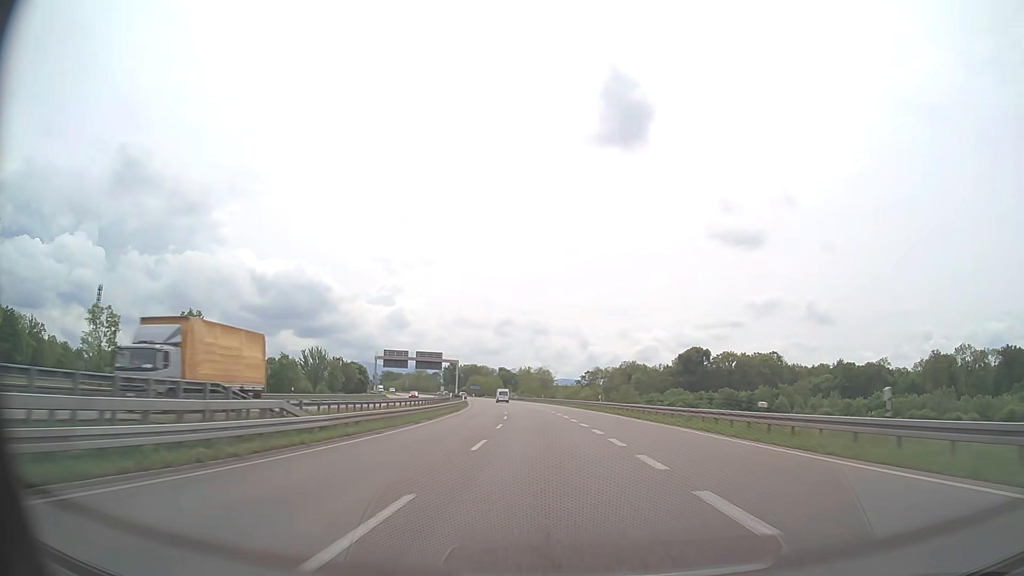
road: trunk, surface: asphalt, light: Day
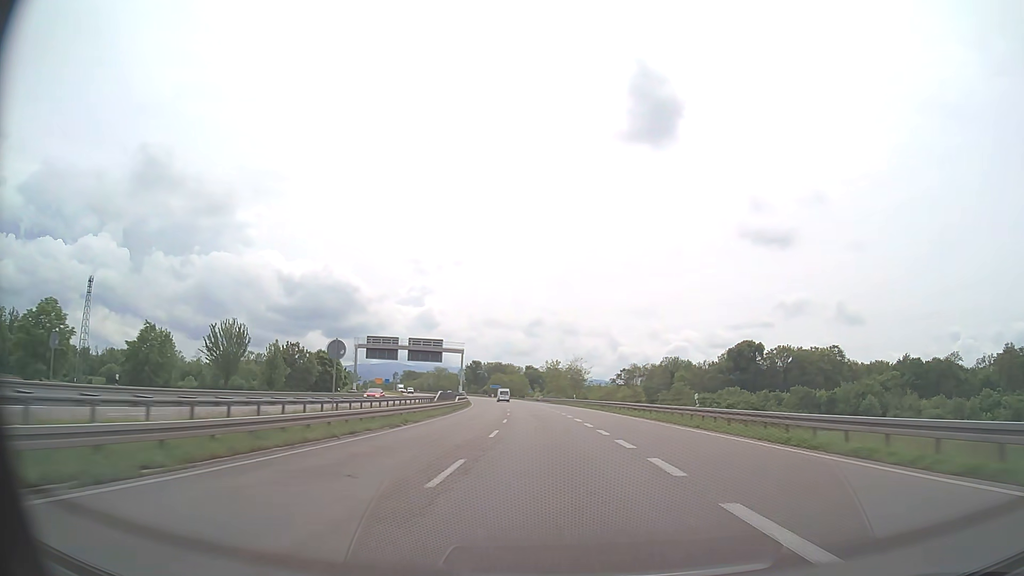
(-0.7, +31.2) m; -3°
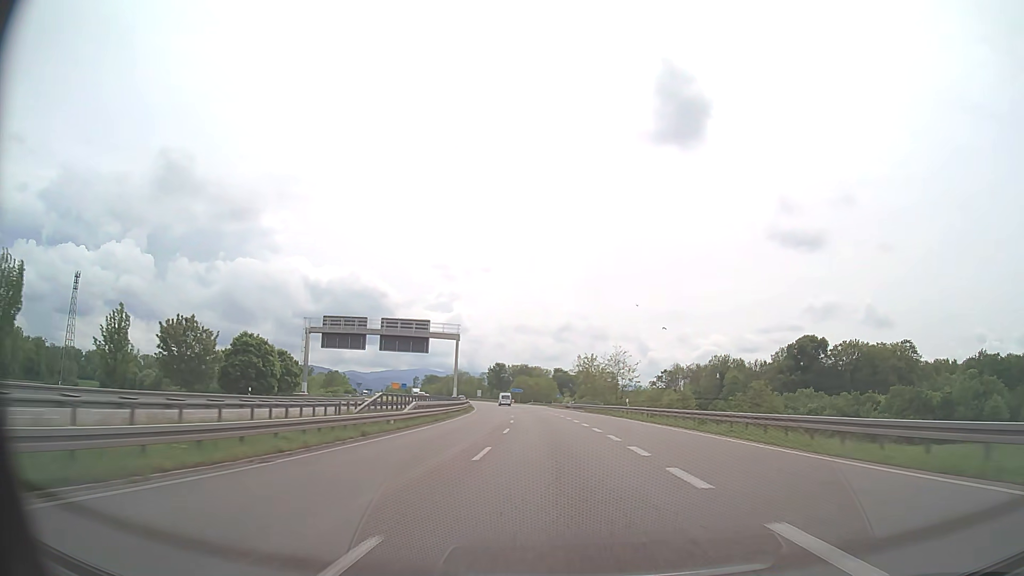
(-0.7, +31.2) m; -2°
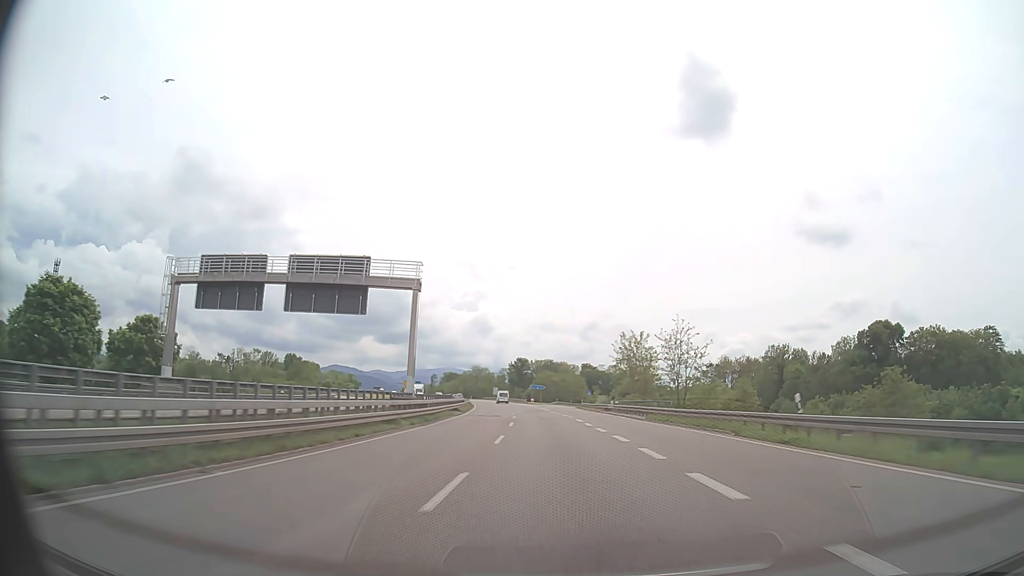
(-0.7, +31.2) m; -2°
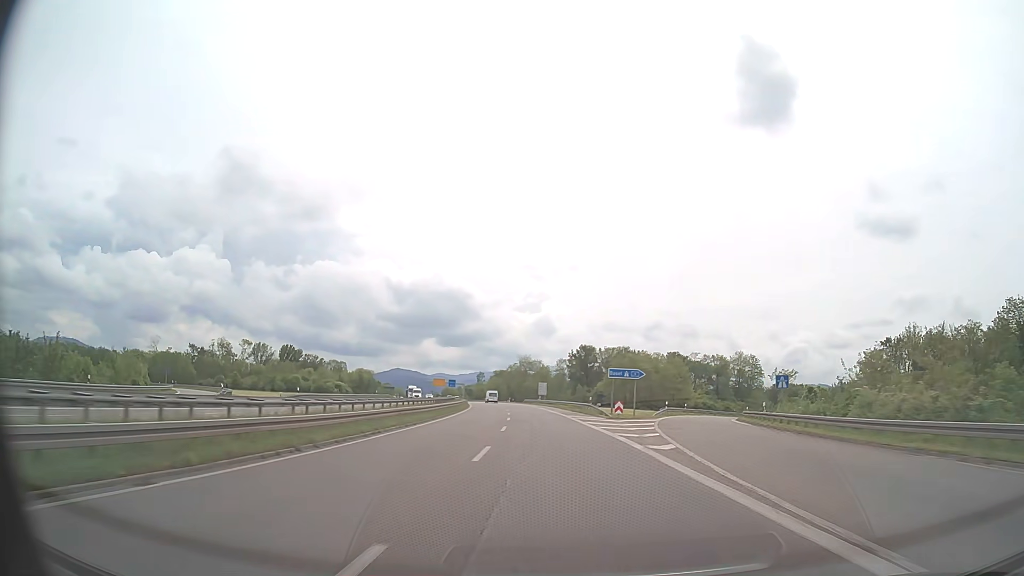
(-3.8, +78.0) m; -5°
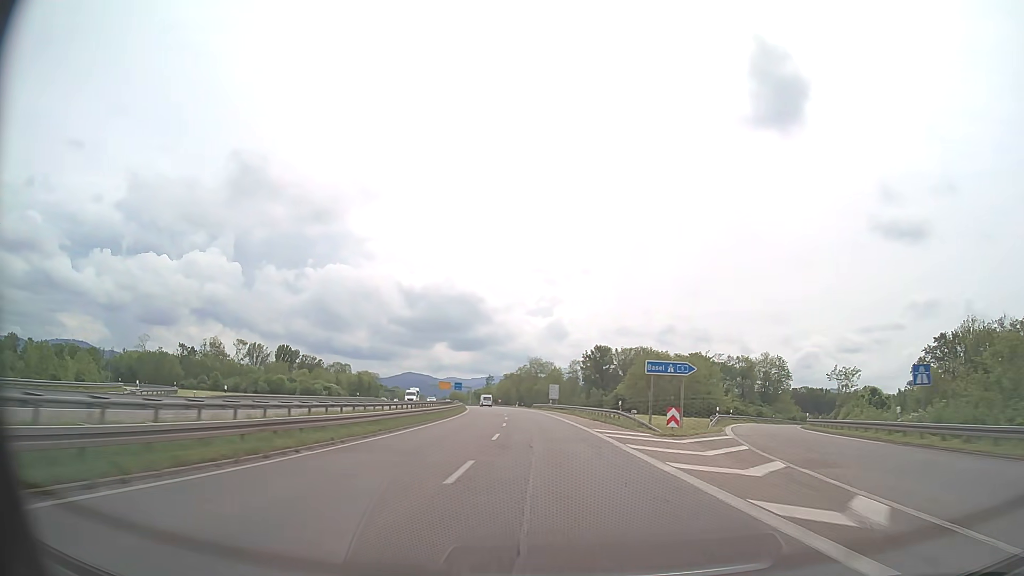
(-0.2, +15.6) m; -1°
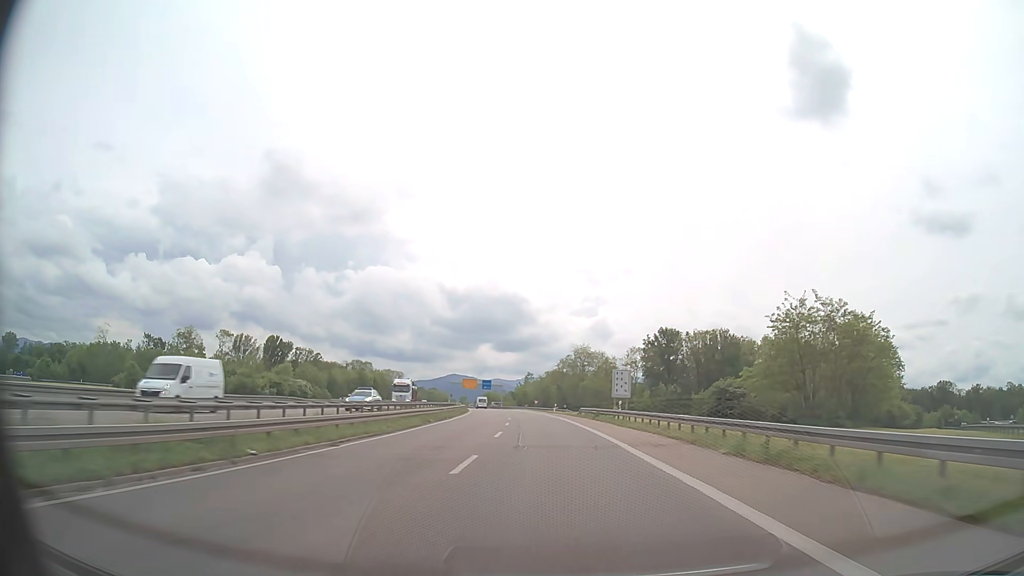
(-1.5, +46.9) m; -4°
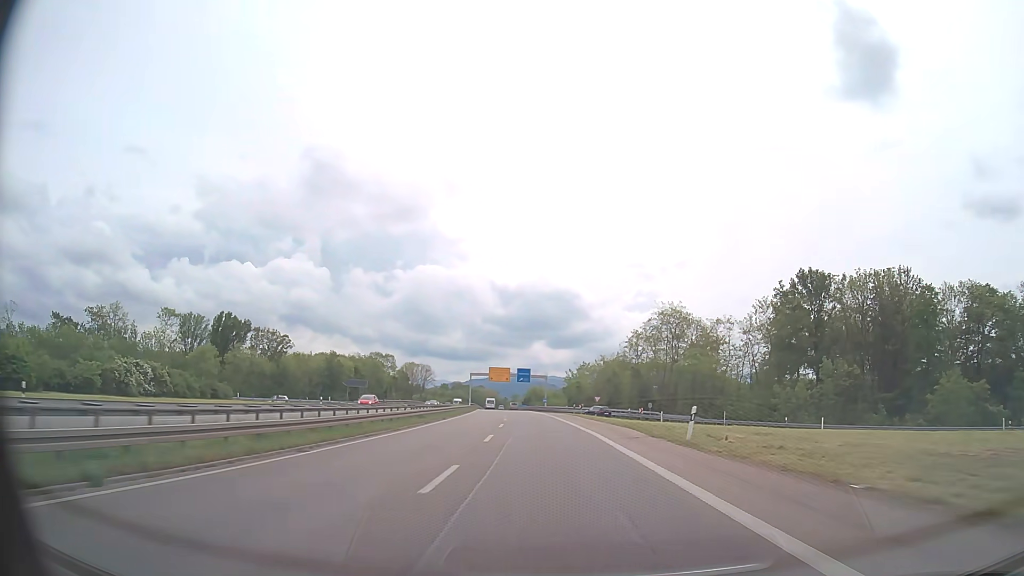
(-2.4, +62.5) m; -5°
(0, +10) (0, +20) (-1, +30) (-1, +40) (-2, +50) (-2, +60) (-3, +70) (-4, +80) (-5, +90) (-6, +100) m
